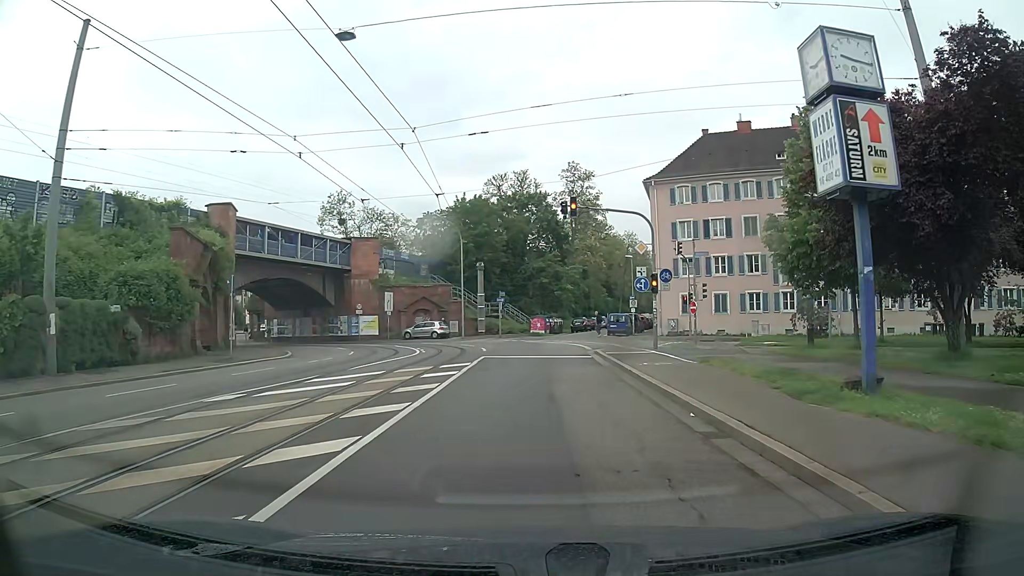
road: primary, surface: asphalt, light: Day
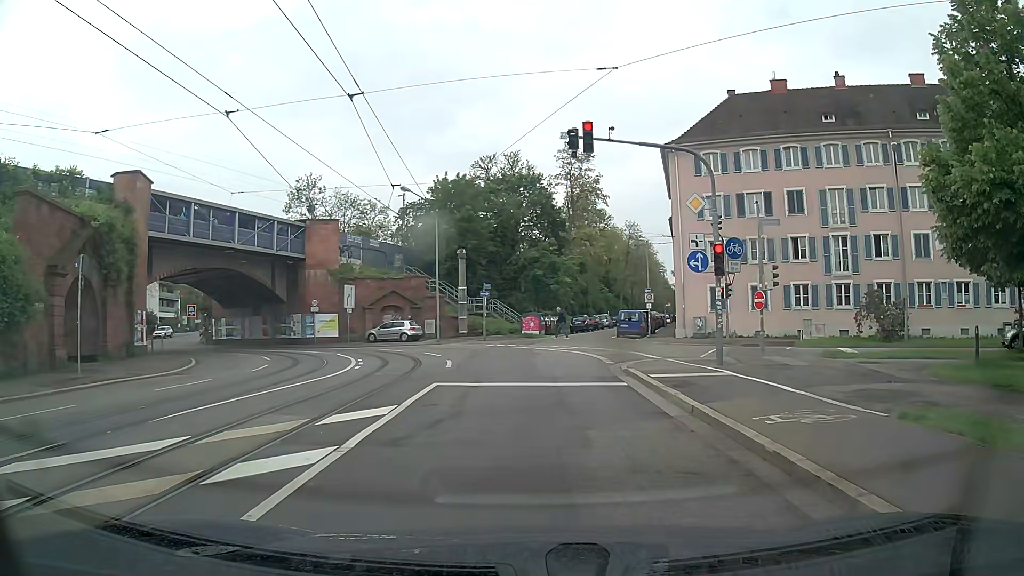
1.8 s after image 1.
(+0.1, +10.3) m; +1°
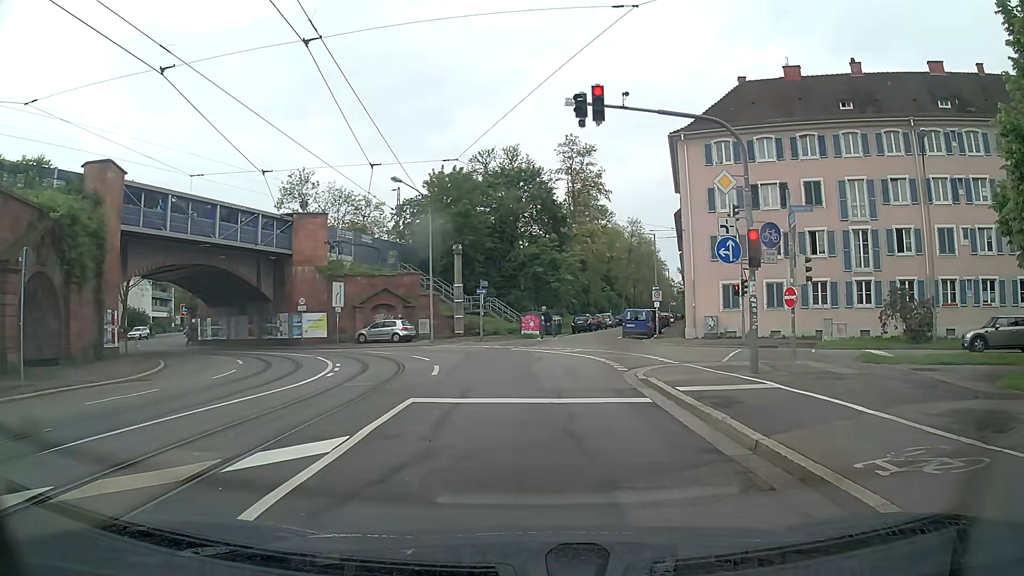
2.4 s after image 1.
(0.0, +2.7) m; -1°
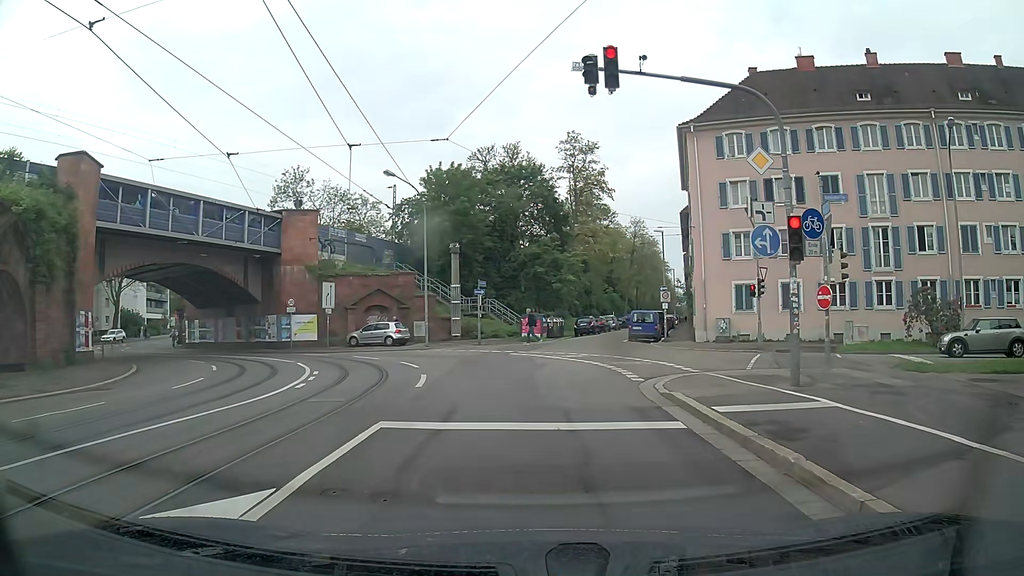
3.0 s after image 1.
(0.0, +2.3) m; +1°
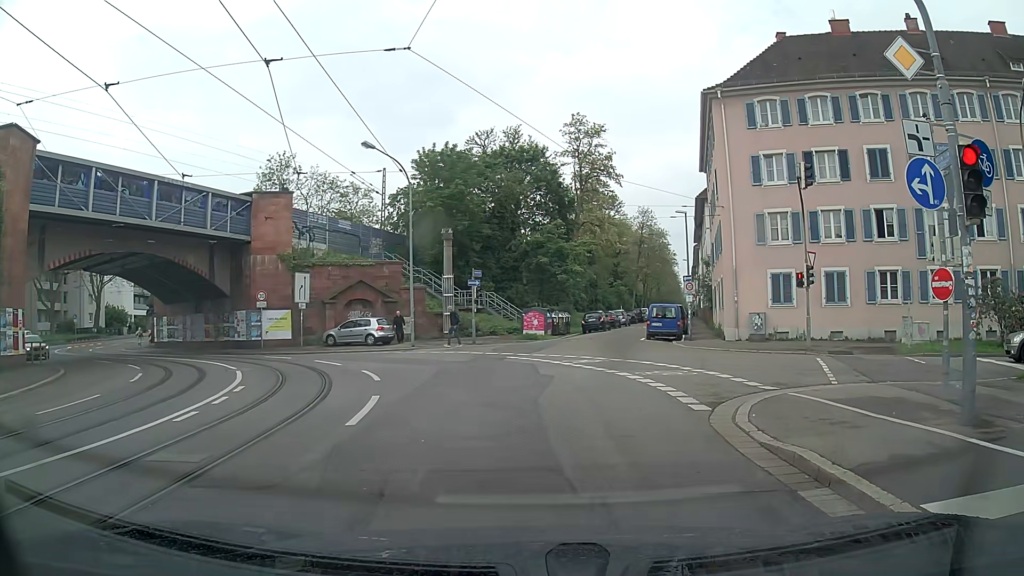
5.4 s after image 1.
(-0.1, +5.2) m; -3°
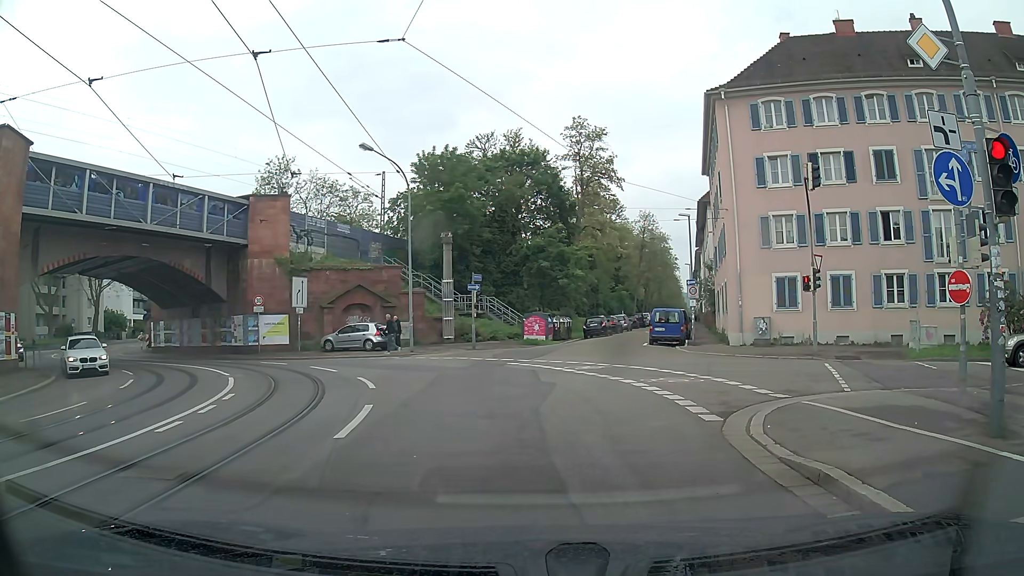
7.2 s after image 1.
(0.0, +0.6) m; 0°
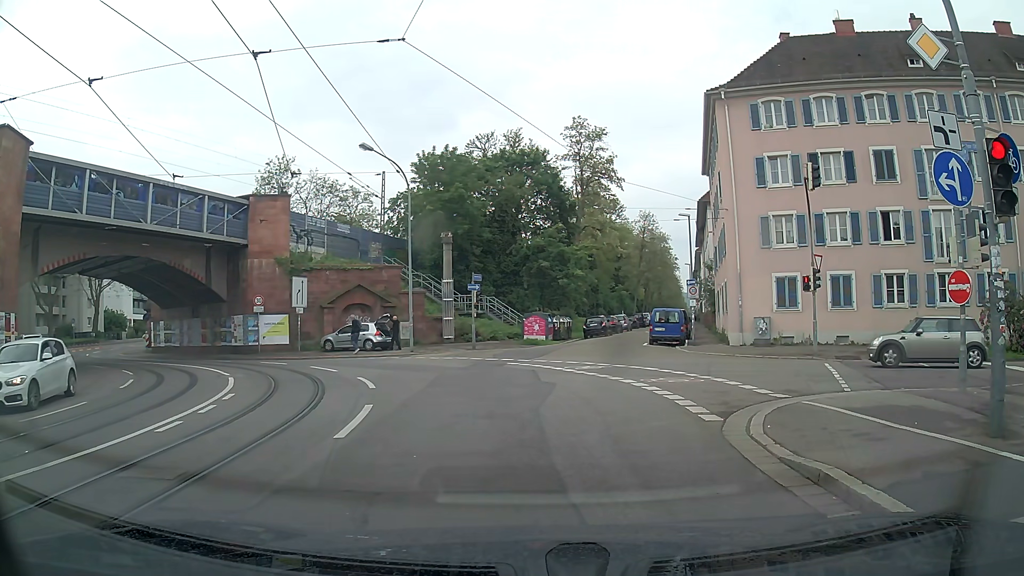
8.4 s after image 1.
(0.0, 0.0) m; 0°
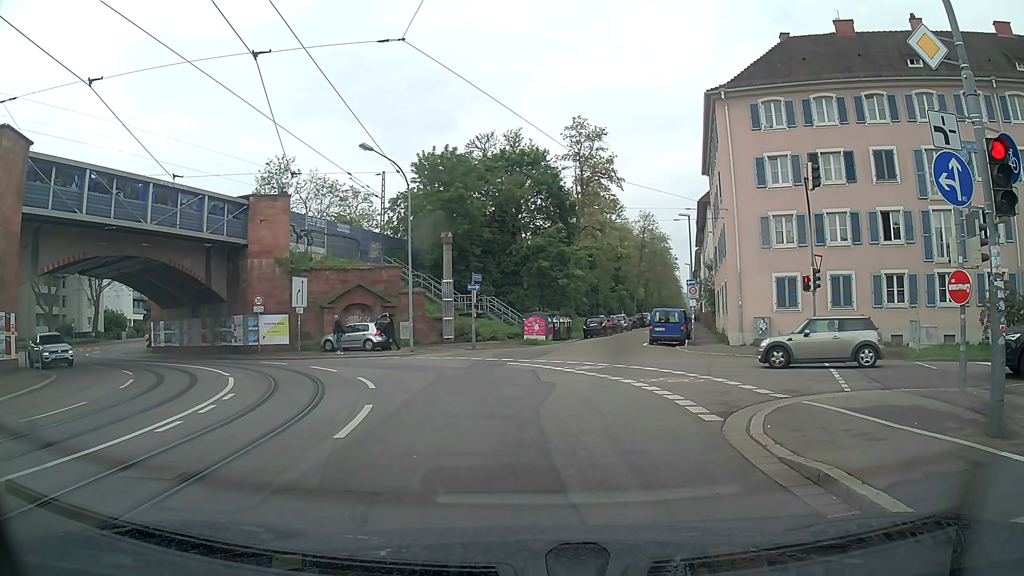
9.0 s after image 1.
(0.0, 0.0) m; 0°
(0, +10) (-2, +20) (-8, +28) (-16, +34) (-24, +39) (-32, +46) (-36, +55) (-37, +64) (-37, +74) (-35, +84) m
